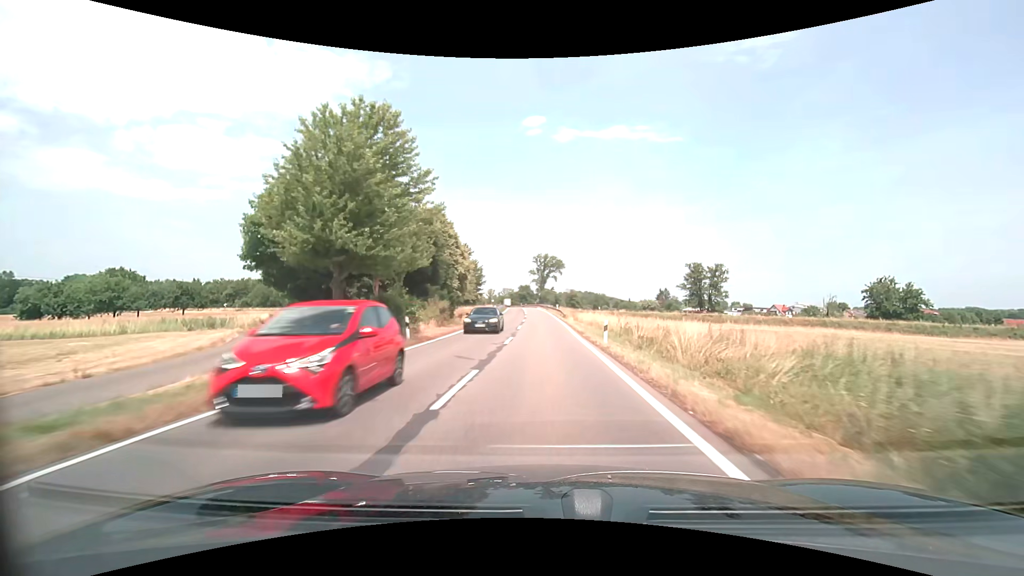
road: secondary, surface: asphalt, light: Day
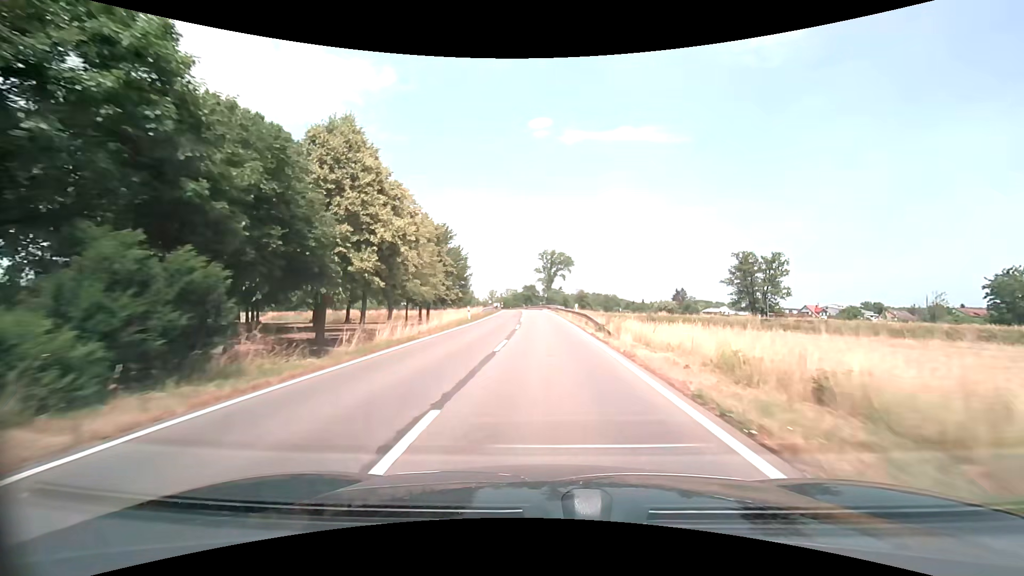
(-0.3, +28.5) m; -1°
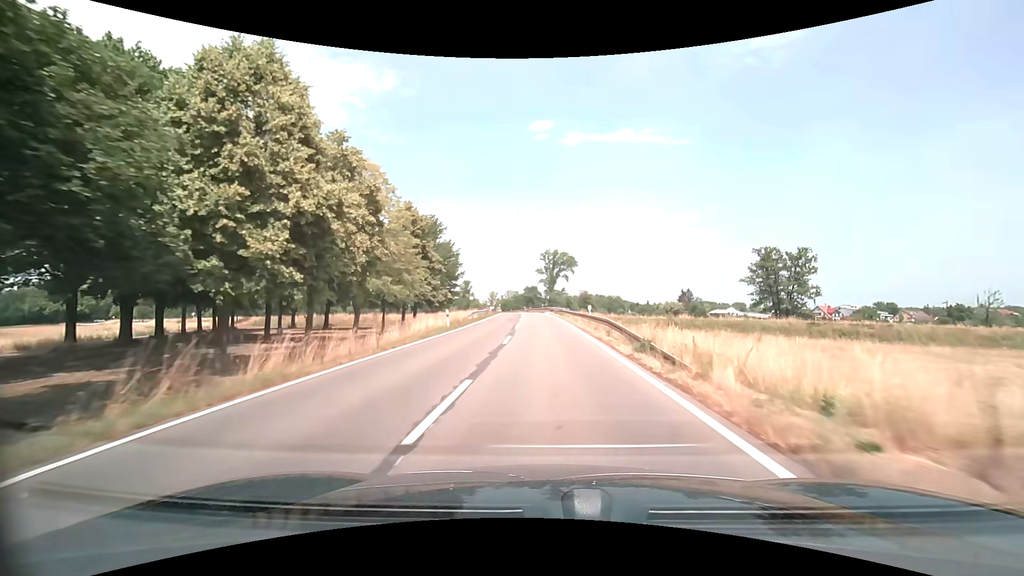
(0.0, +9.5) m; 0°
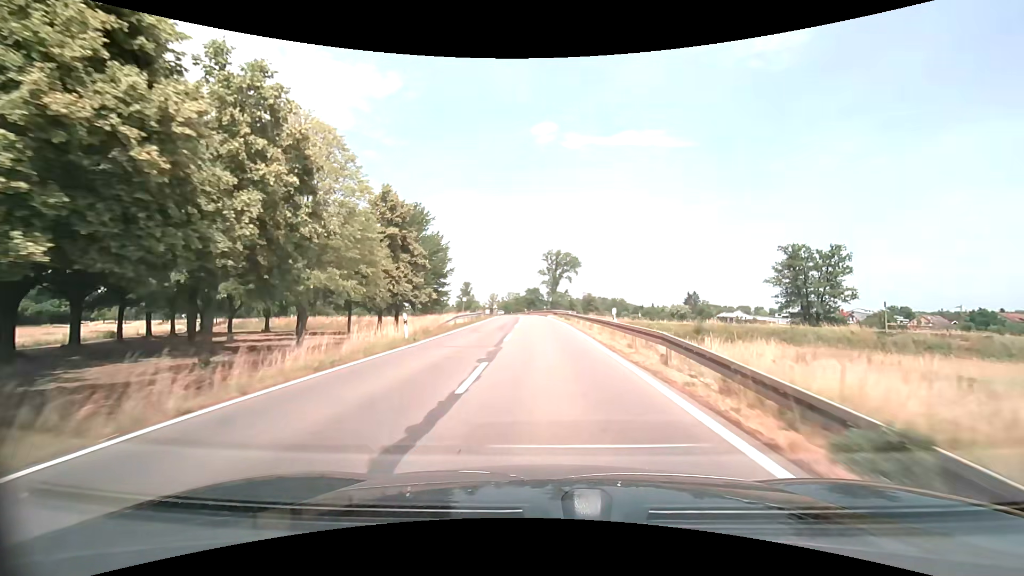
(0.0, +9.4) m; 0°
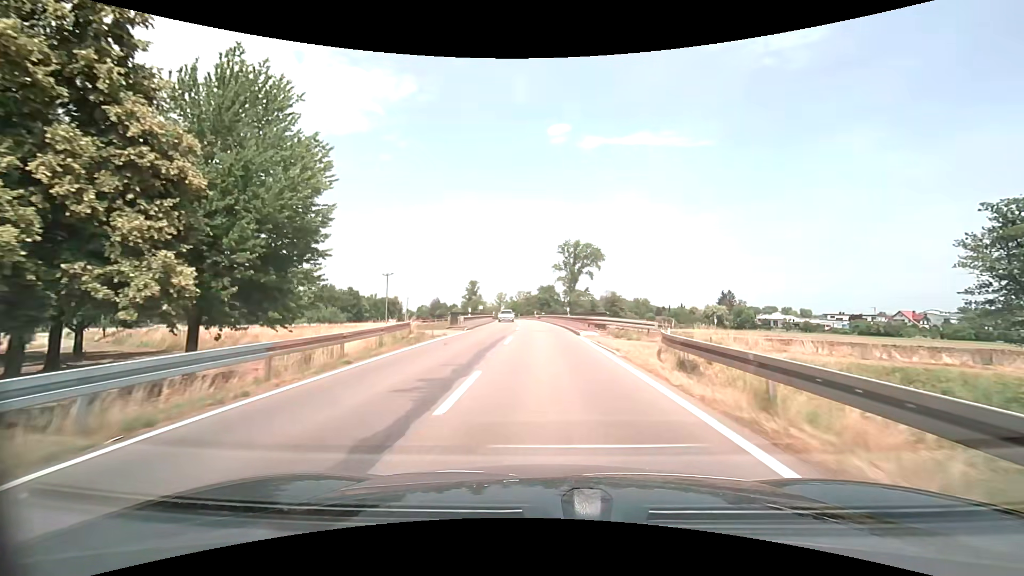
(-0.5, +36.6) m; -2°
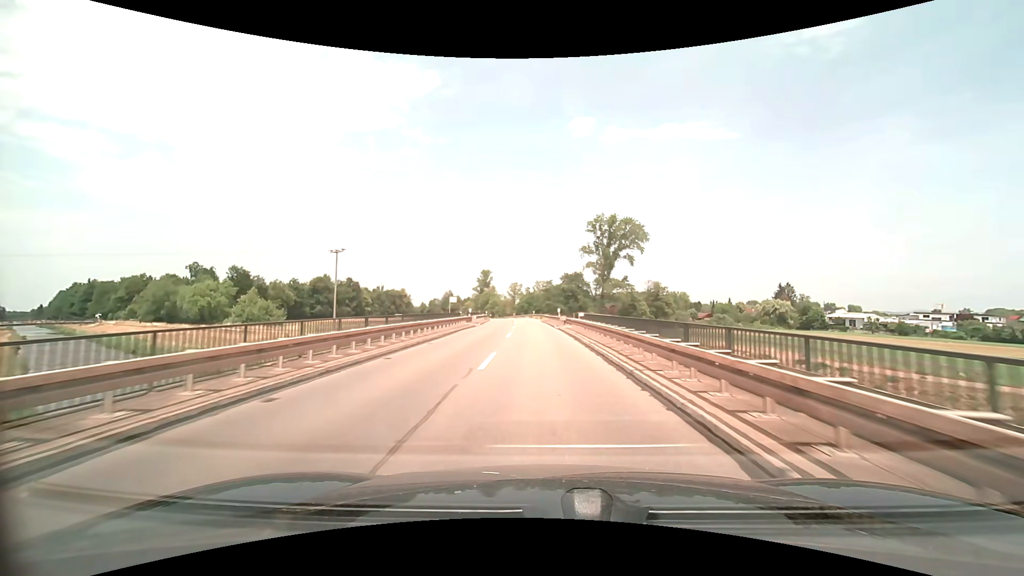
(-1.0, +43.4) m; -3°
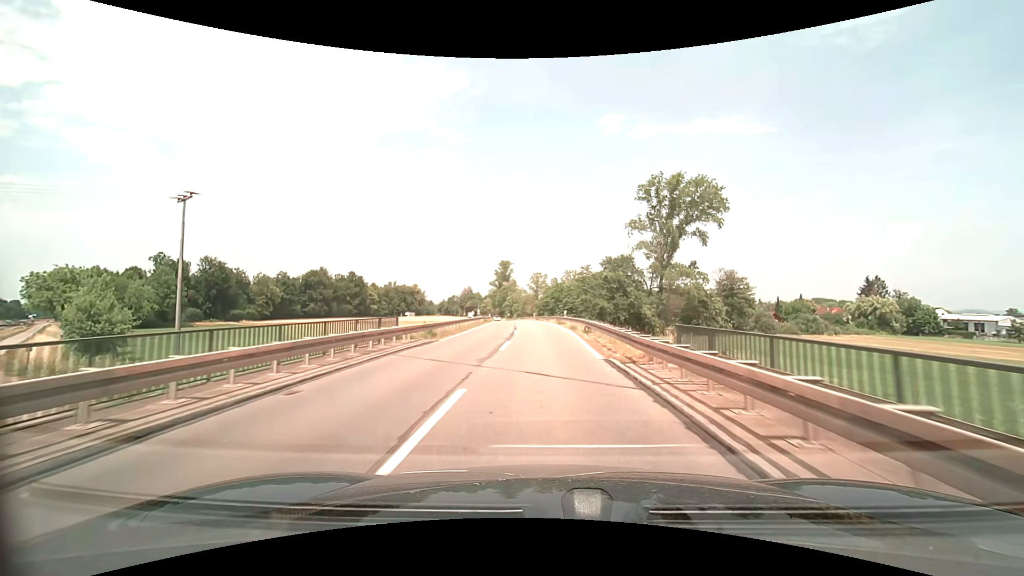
(-1.1, +43.0) m; -3°
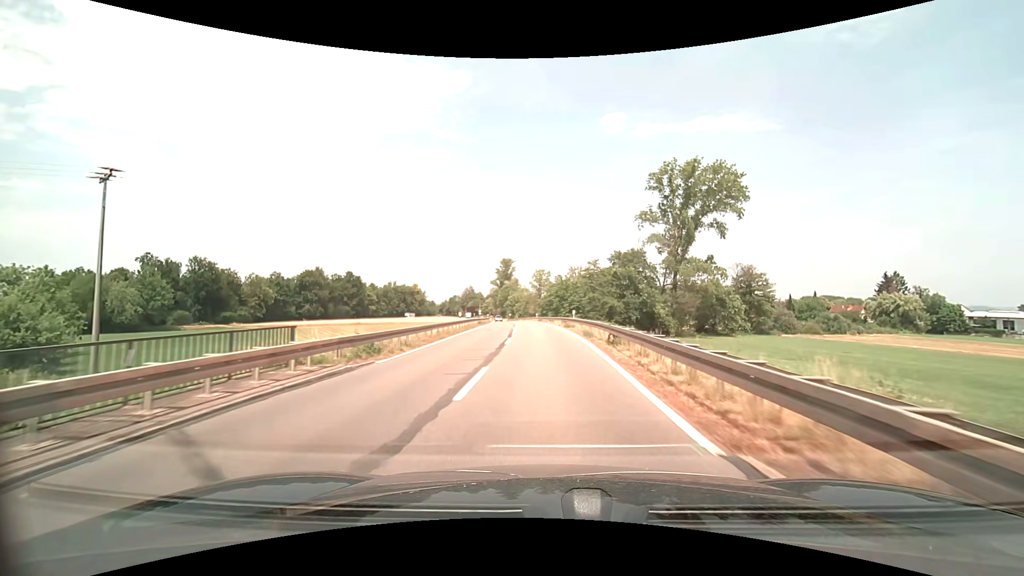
(-0.1, +8.6) m; 0°
(0, +10) (0, +20) (-1, +30) (-1, +40) (-1, +50) (-2, +60) (-3, +70) (-4, +80) (-5, +90) (-6, +100) m
